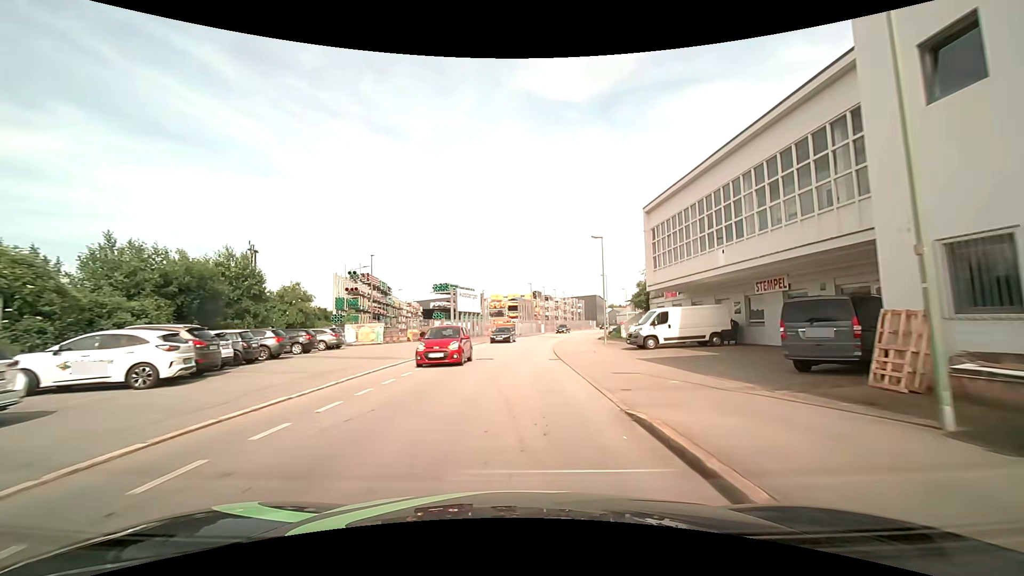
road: residential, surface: asphalt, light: Day
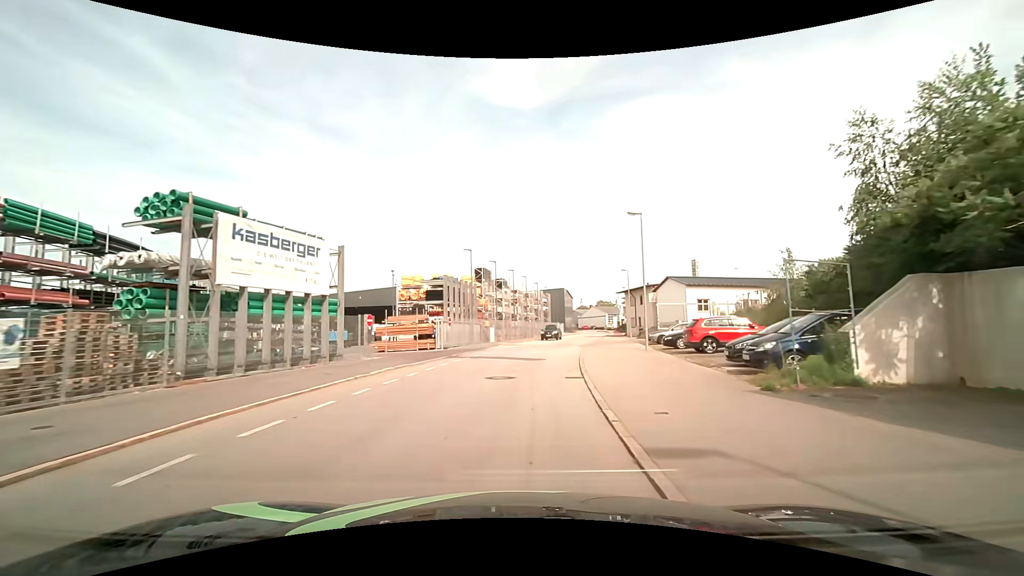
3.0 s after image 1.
(+1.9, +37.9) m; +7°
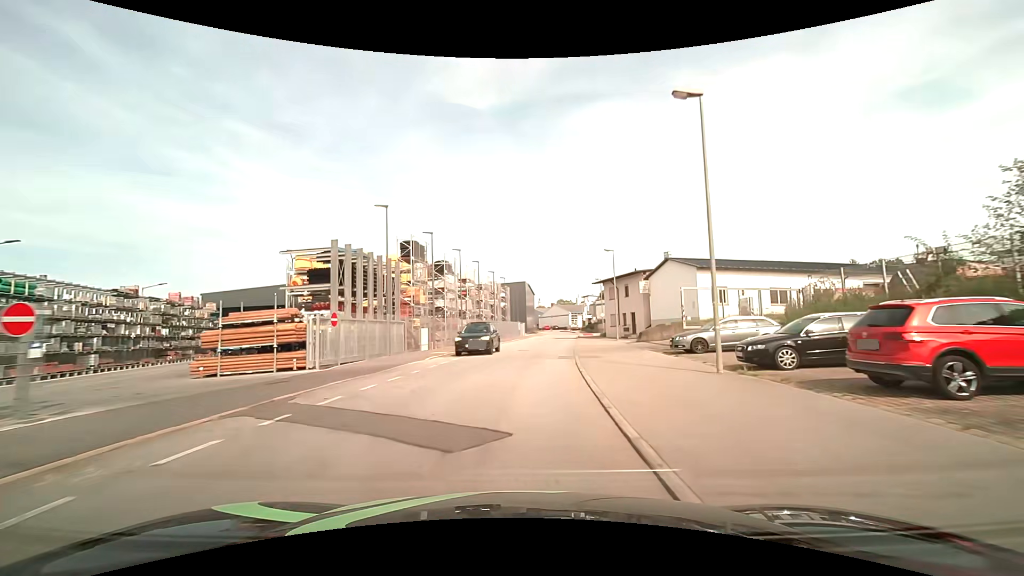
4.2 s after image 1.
(+0.7, +15.1) m; +5°
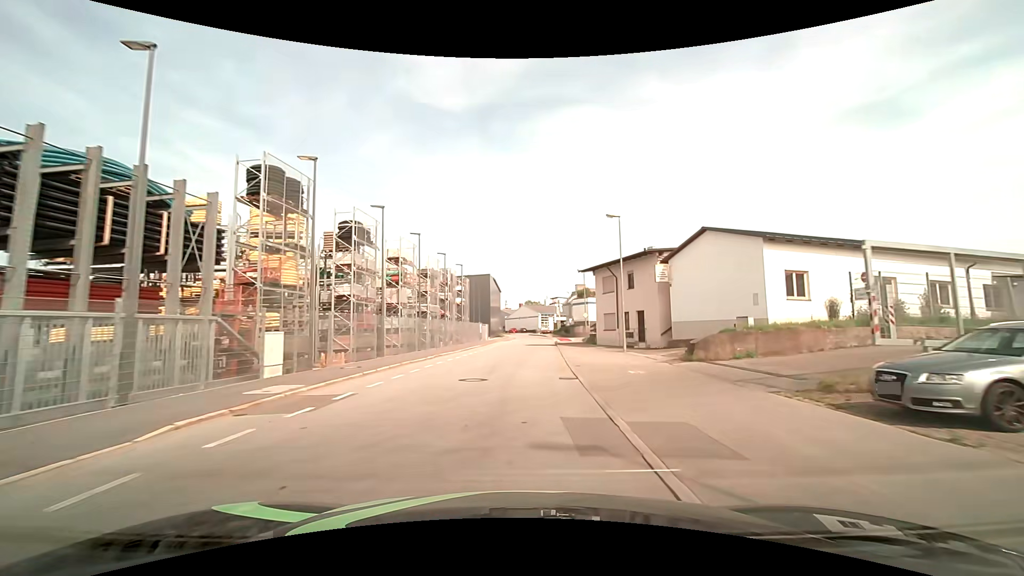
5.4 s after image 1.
(+0.5, +15.1) m; +4°
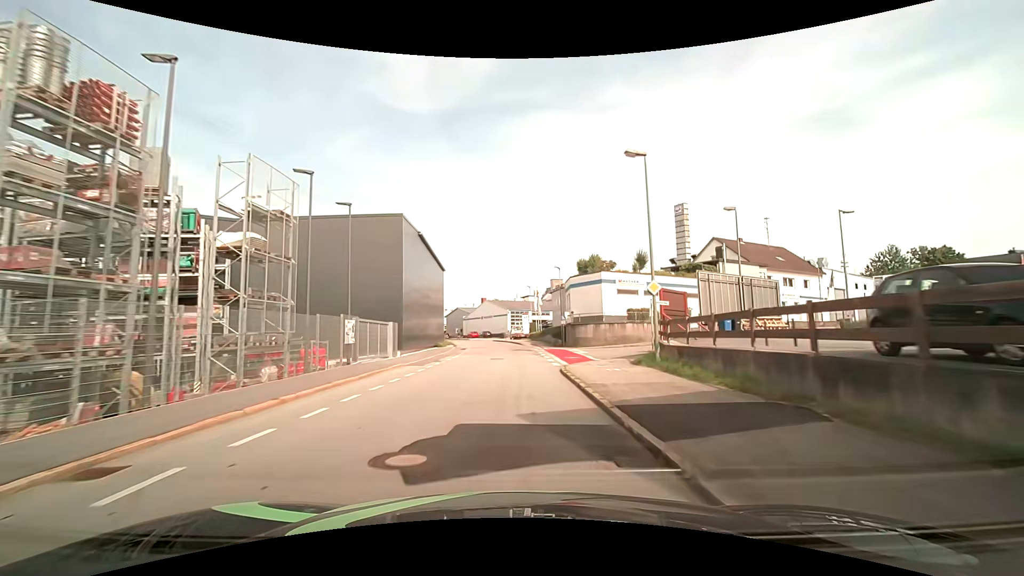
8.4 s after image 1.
(+1.4, +38.1) m; +3°
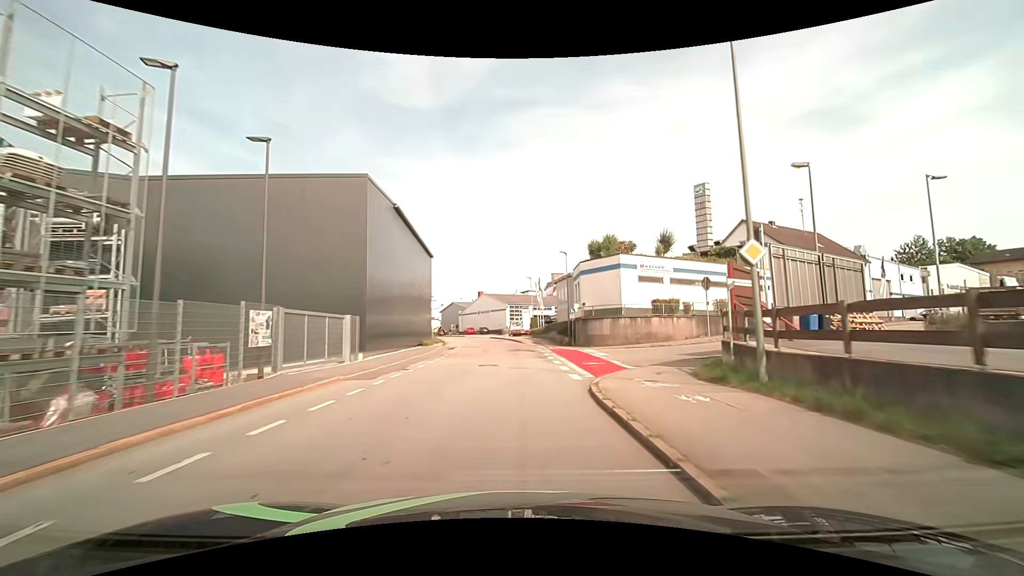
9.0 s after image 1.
(0.0, +7.6) m; 0°
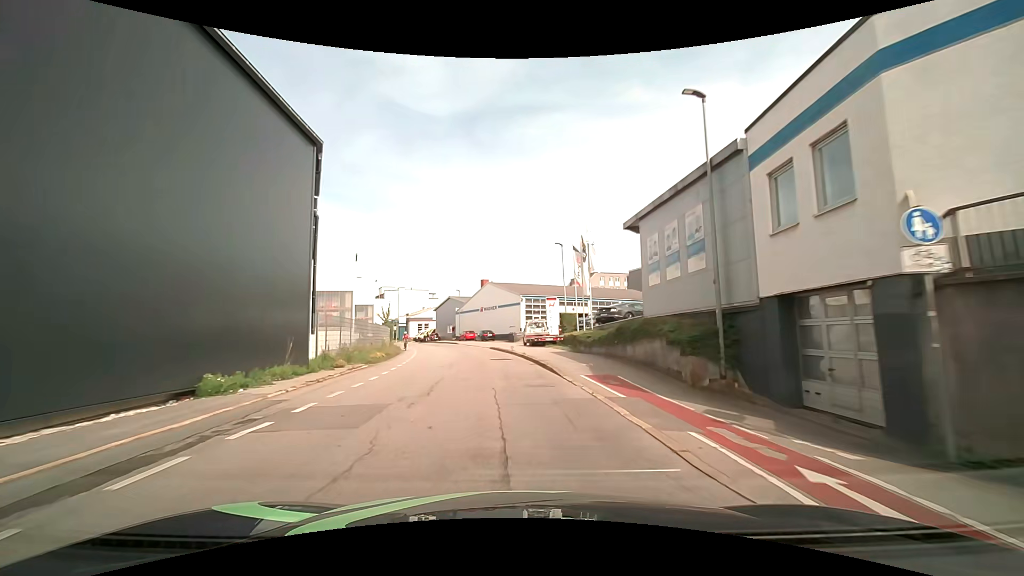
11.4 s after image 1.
(-0.2, +30.6) m; -2°
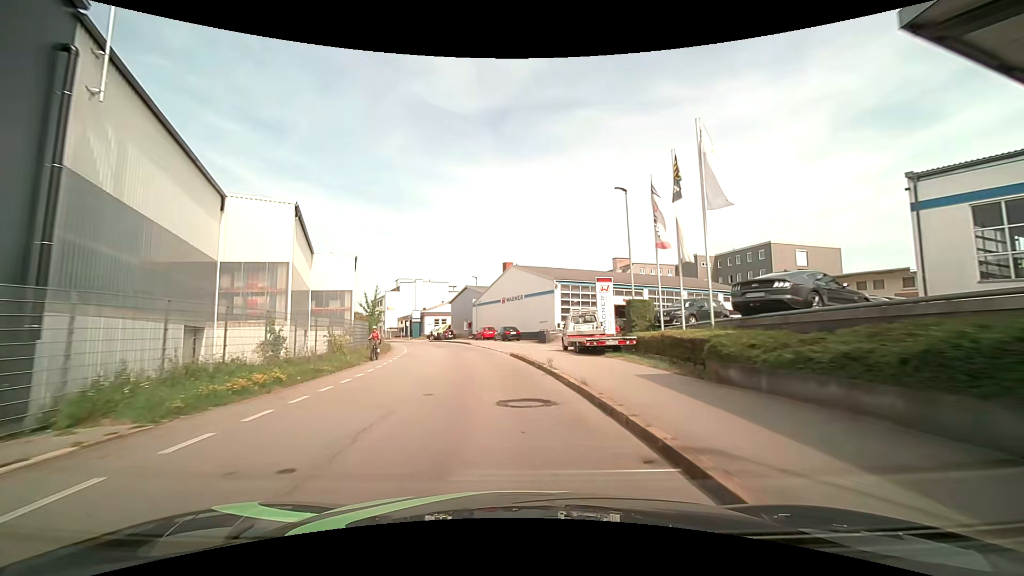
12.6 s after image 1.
(-0.1, +15.2) m; -1°
(0, +10) (-1, +20) (-3, +30) (-5, +40) (-8, +49) (-11, +59) (-14, +68) (-18, +77) (-22, +86) (-27, +95) m
